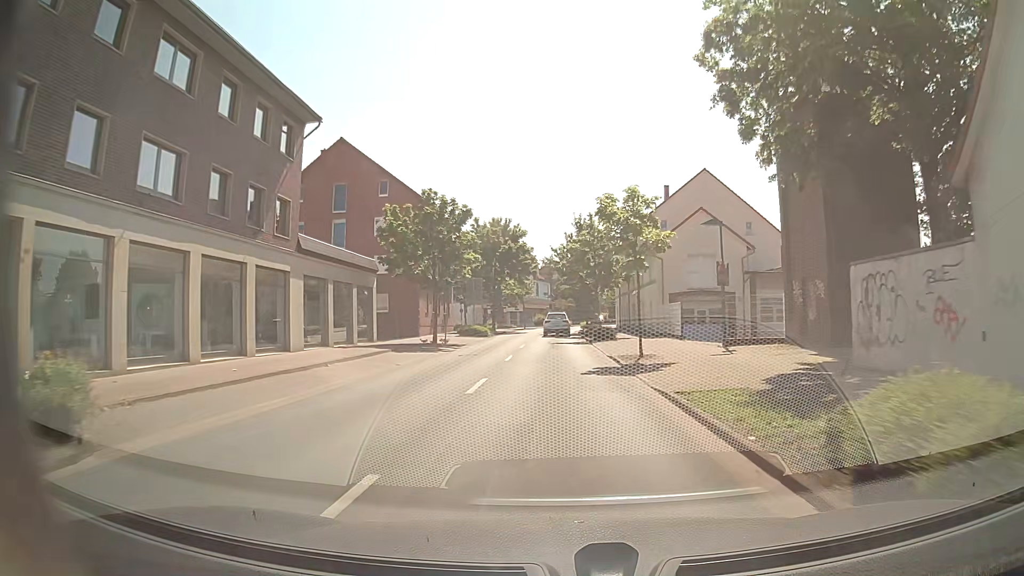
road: secondary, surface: asphalt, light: Day
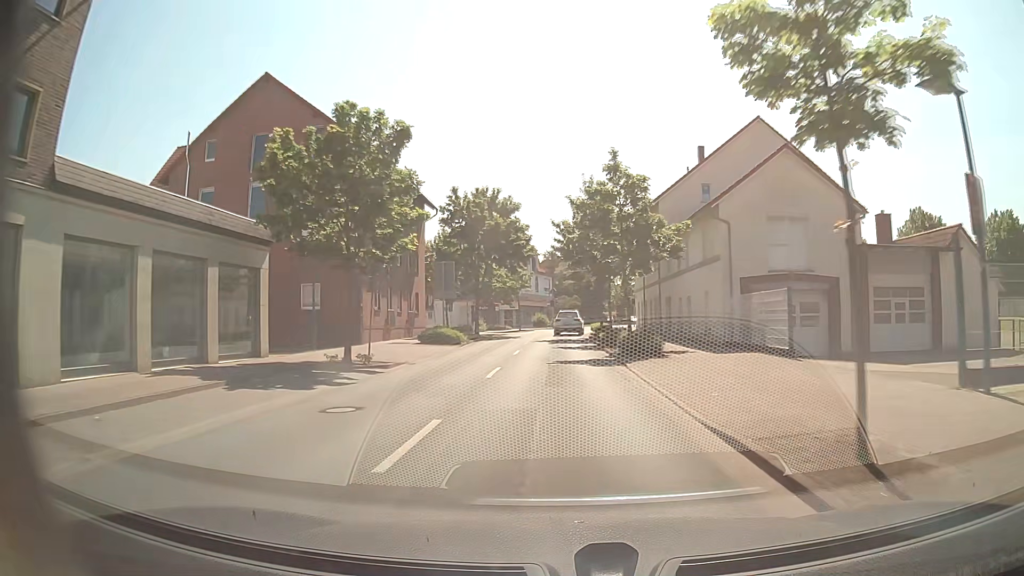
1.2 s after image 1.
(0.0, +15.1) m; 0°
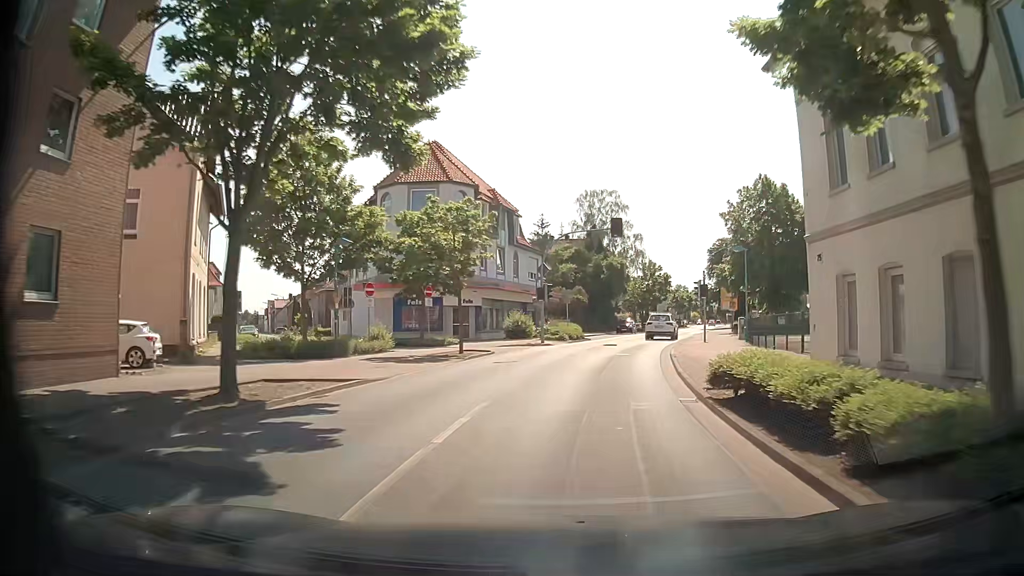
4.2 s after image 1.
(-0.4, +36.5) m; 0°
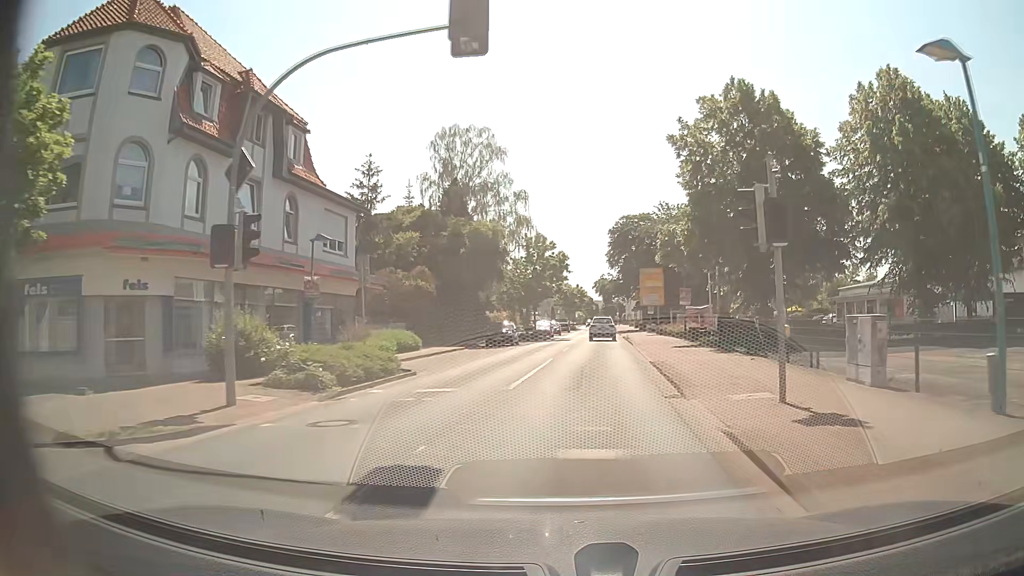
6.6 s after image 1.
(+2.3, +26.6) m; +10°
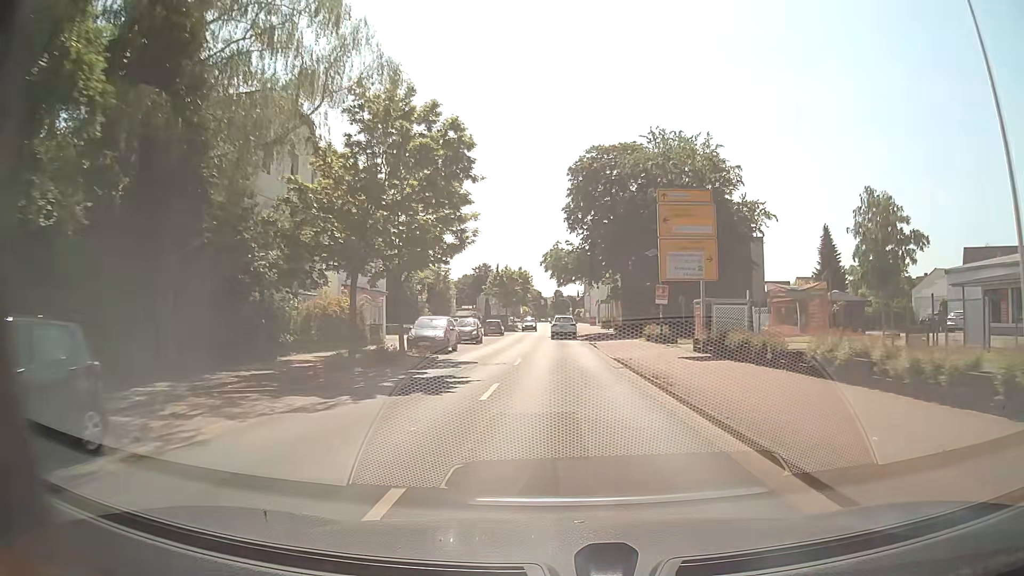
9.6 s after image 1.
(+1.9, +36.6) m; +5°
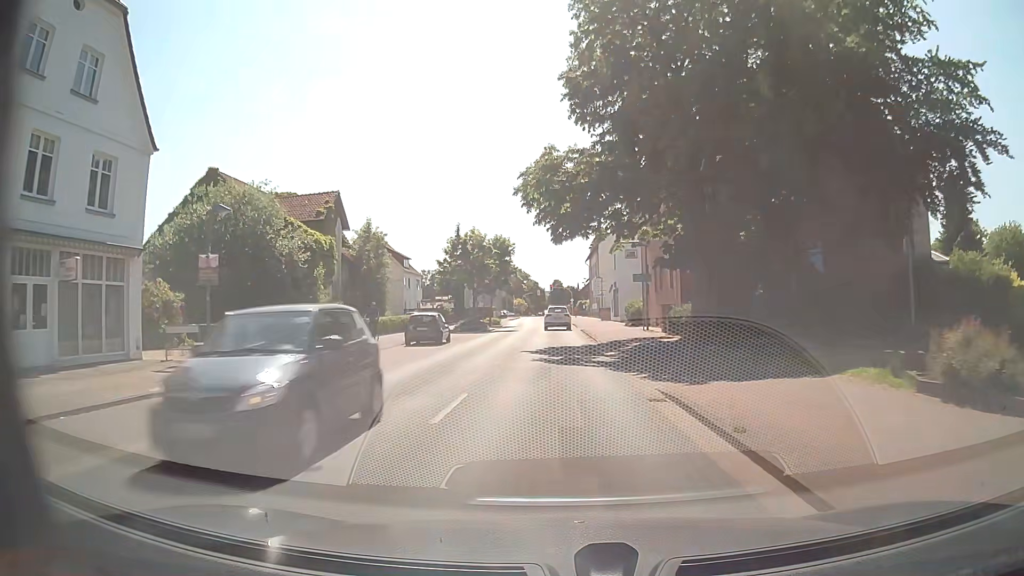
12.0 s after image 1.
(+0.1, +30.3) m; 0°
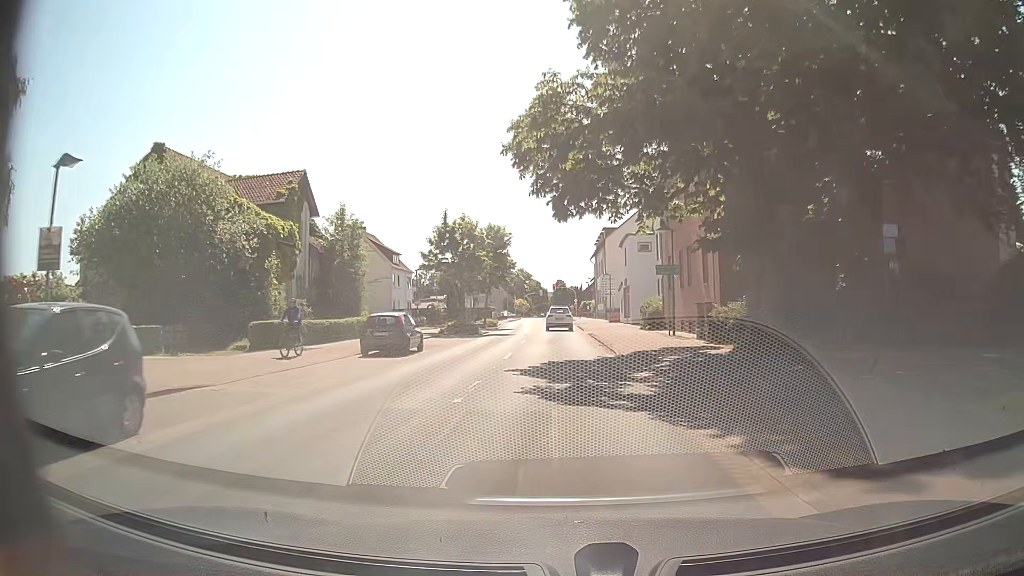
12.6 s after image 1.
(0.0, +7.3) m; 0°
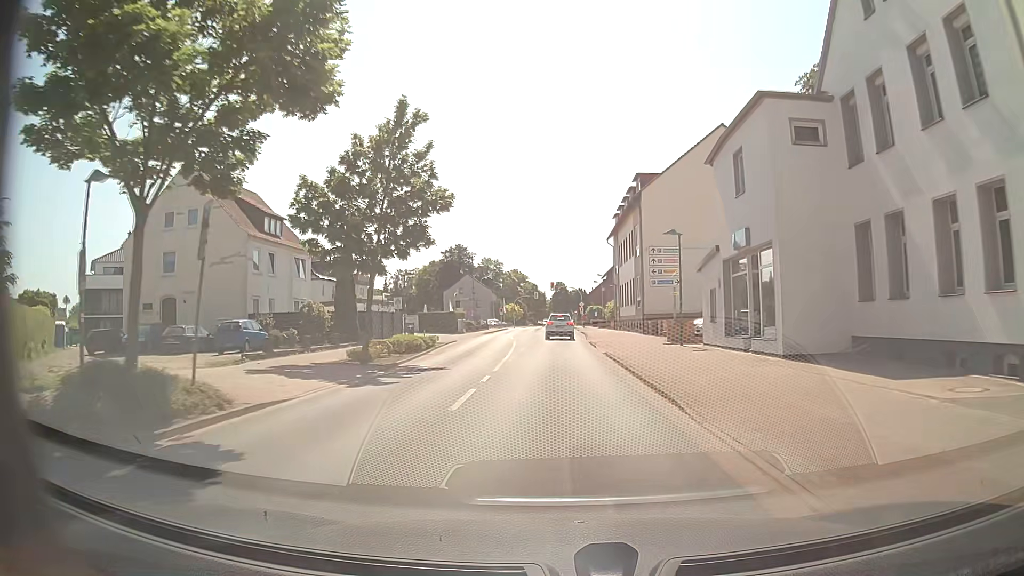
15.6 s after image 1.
(-0.2, +36.2) m; 0°
(0, +10) (0, +20) (0, +30) (0, +40) (+1, +50) (+1, +60) (+1, +70) (+1, +80) (+1, +90) (+1, +100) m
